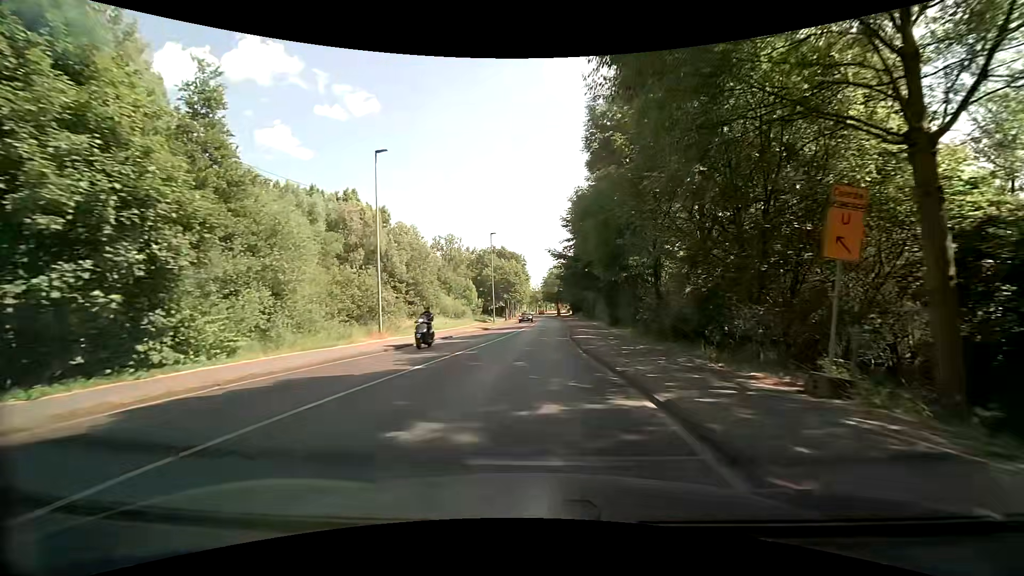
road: secondary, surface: asphalt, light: Day
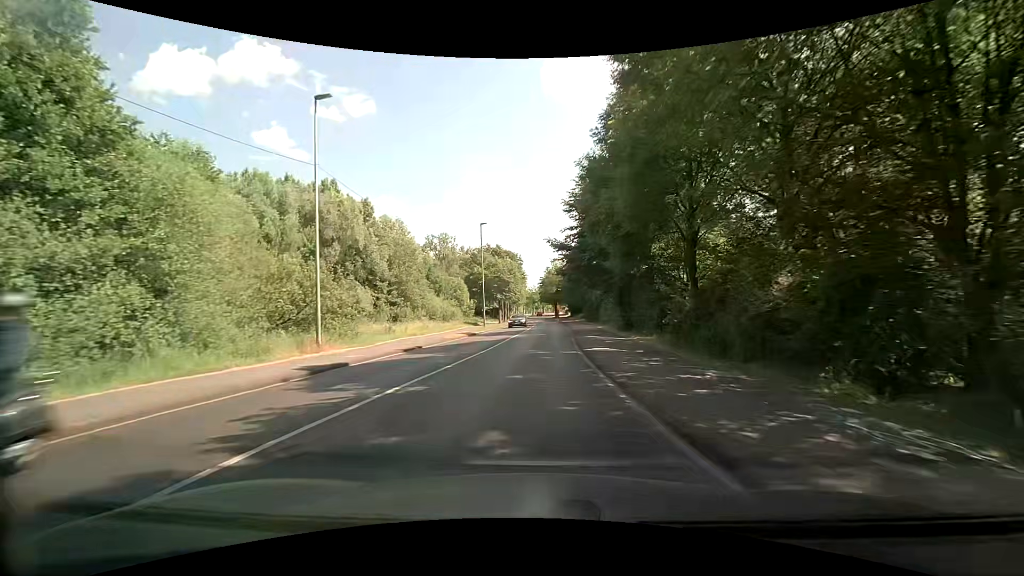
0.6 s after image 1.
(0.0, +7.3) m; +1°
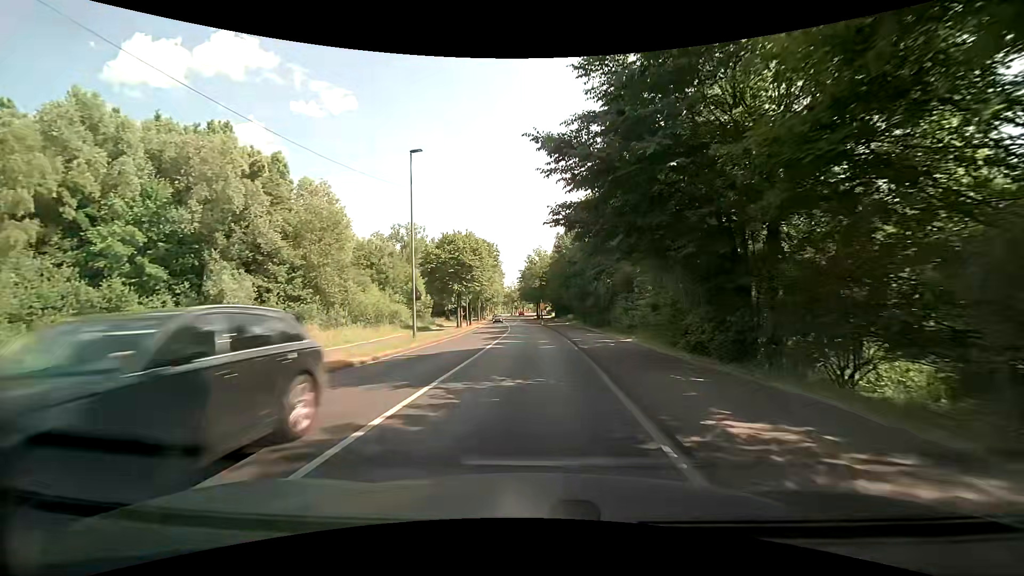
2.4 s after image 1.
(+0.4, +21.7) m; +3°
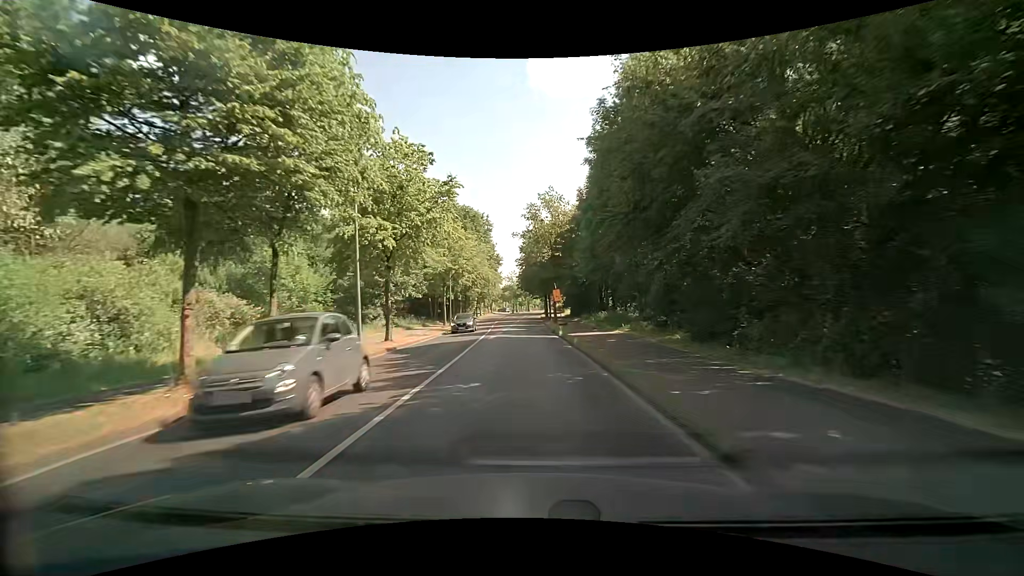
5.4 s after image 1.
(-0.2, +36.4) m; -1°
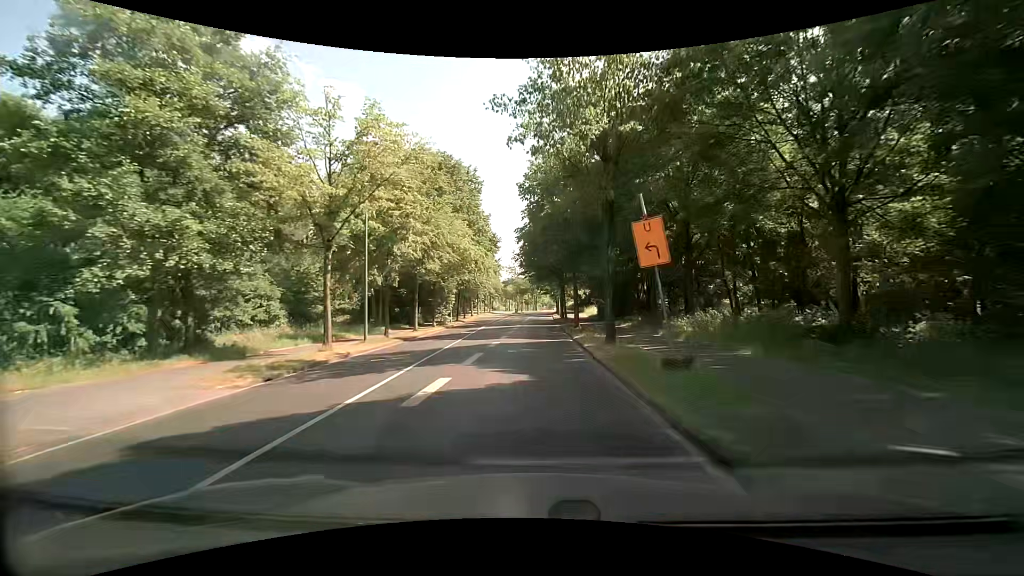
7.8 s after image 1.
(-0.4, +29.4) m; -1°
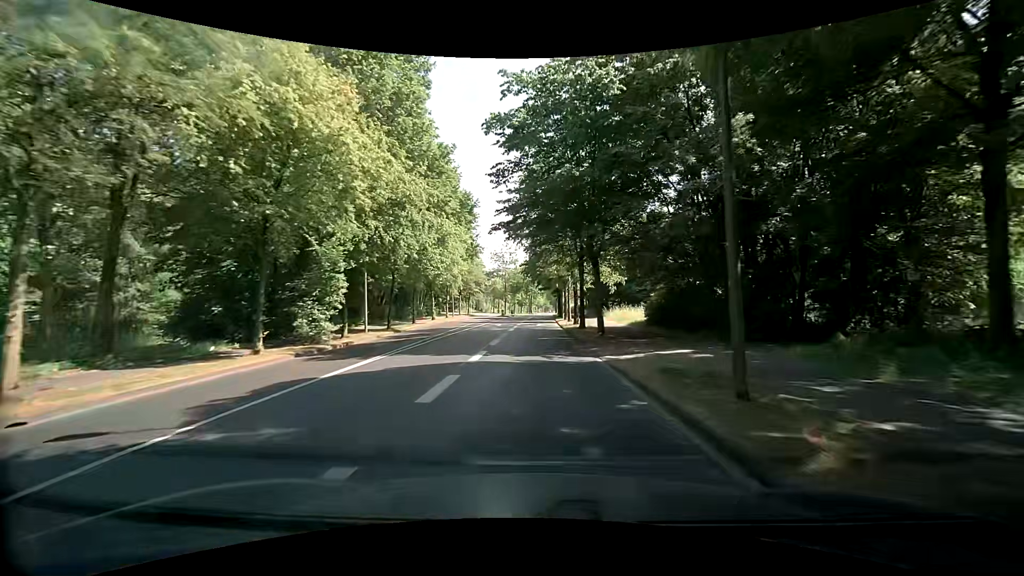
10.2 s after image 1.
(-0.2, +29.8) m; 0°
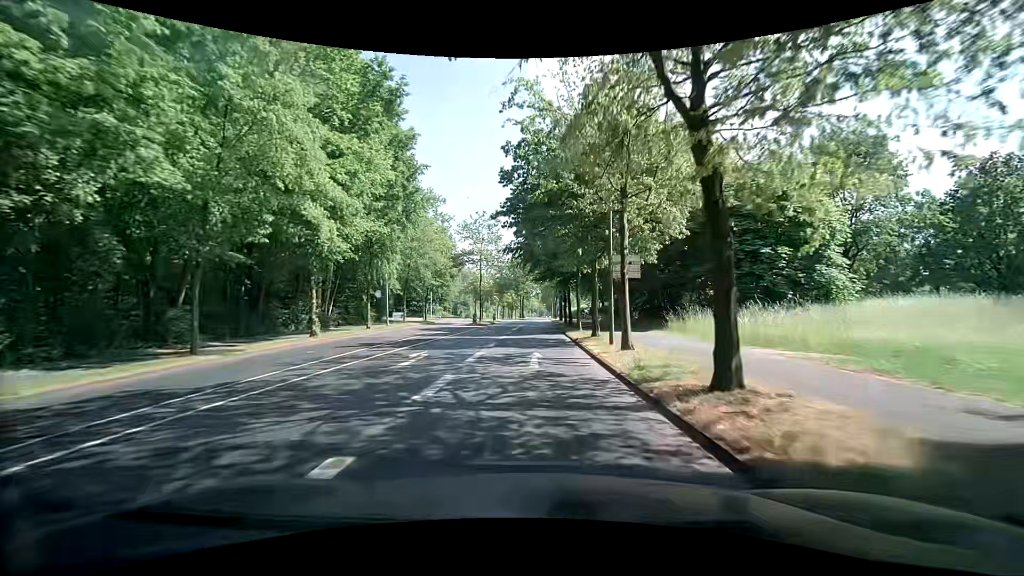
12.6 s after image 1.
(+0.4, +29.8) m; +2°
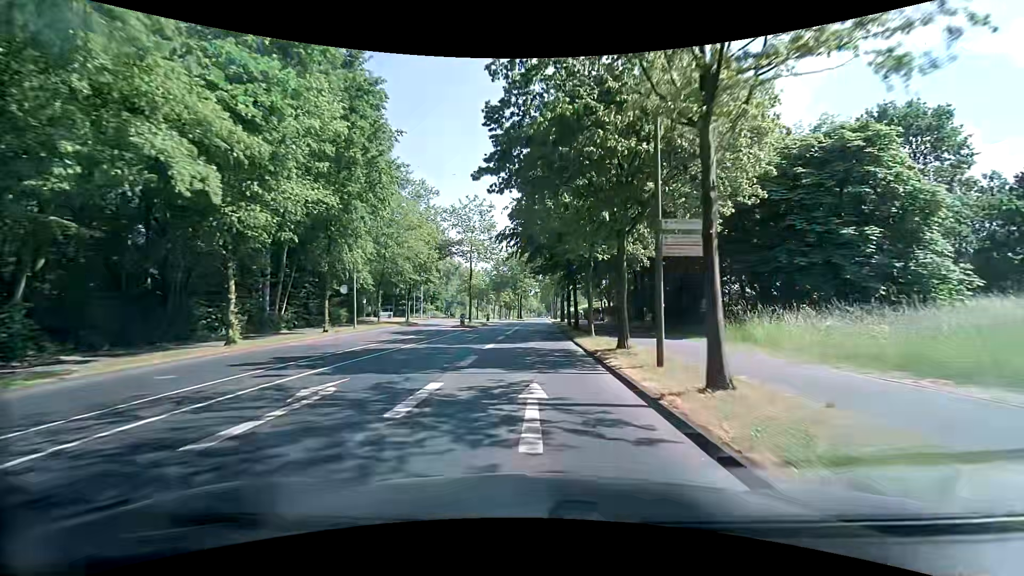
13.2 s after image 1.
(-0.1, +7.4) m; 0°
(0, +10) (0, +20) (0, +30) (0, +40) (0, +50) (+1, +60) (+1, +70) (+1, +80) (+1, +90) (+1, +100) m
